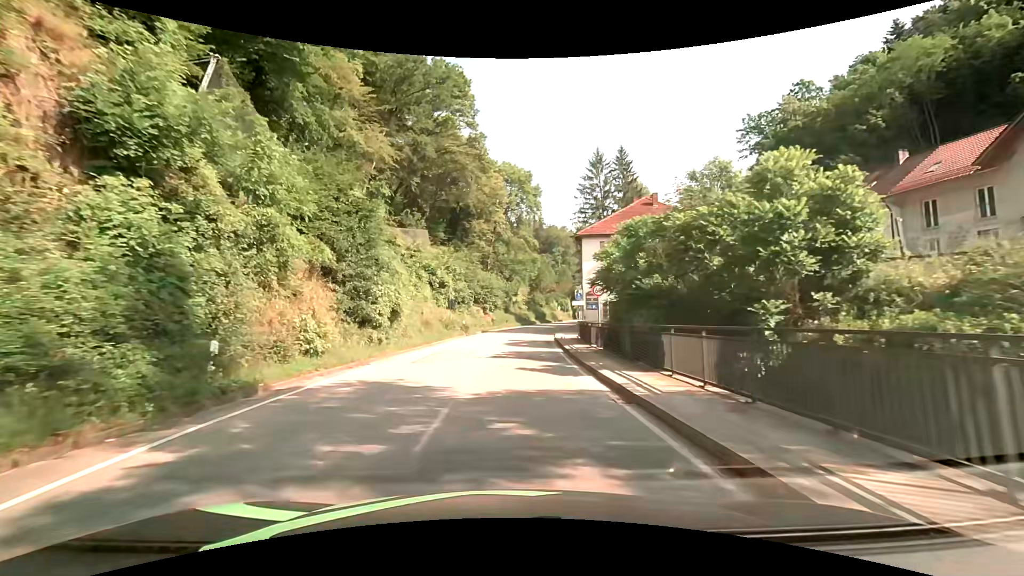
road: secondary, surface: asphalt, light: Day
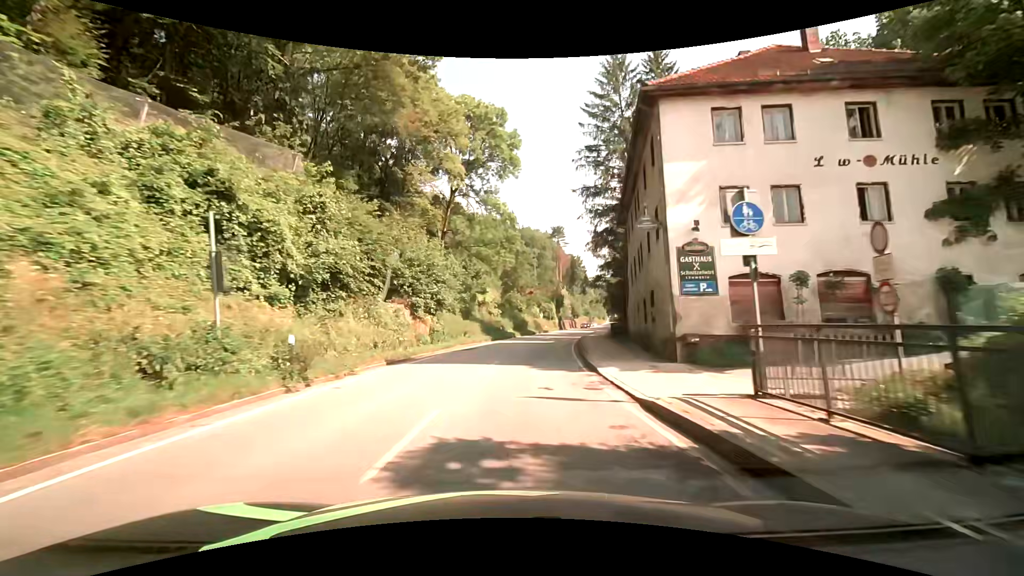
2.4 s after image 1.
(+0.7, +31.2) m; +4°
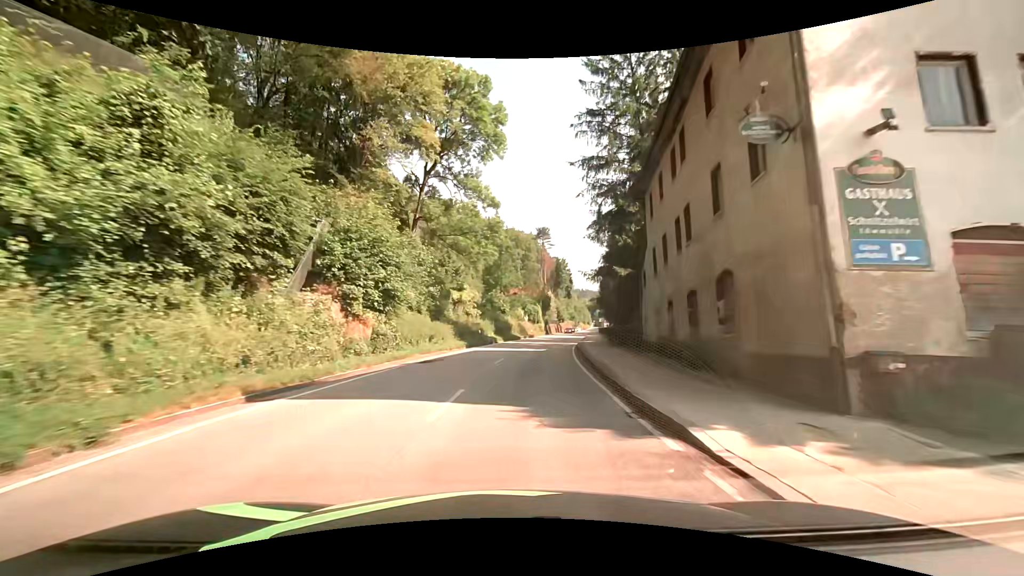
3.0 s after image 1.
(+0.1, +8.8) m; +1°
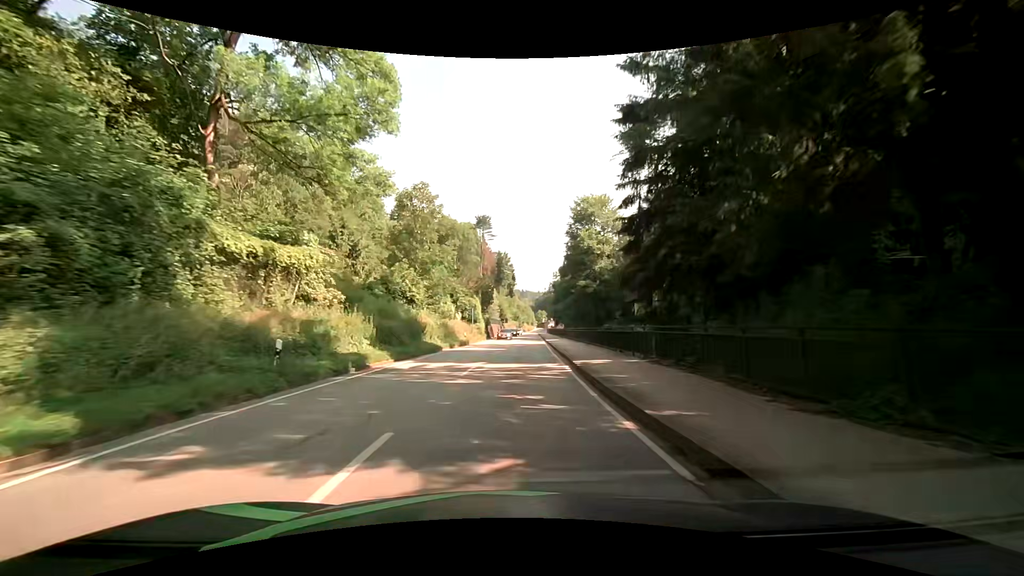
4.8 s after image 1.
(+1.8, +27.0) m; +7°
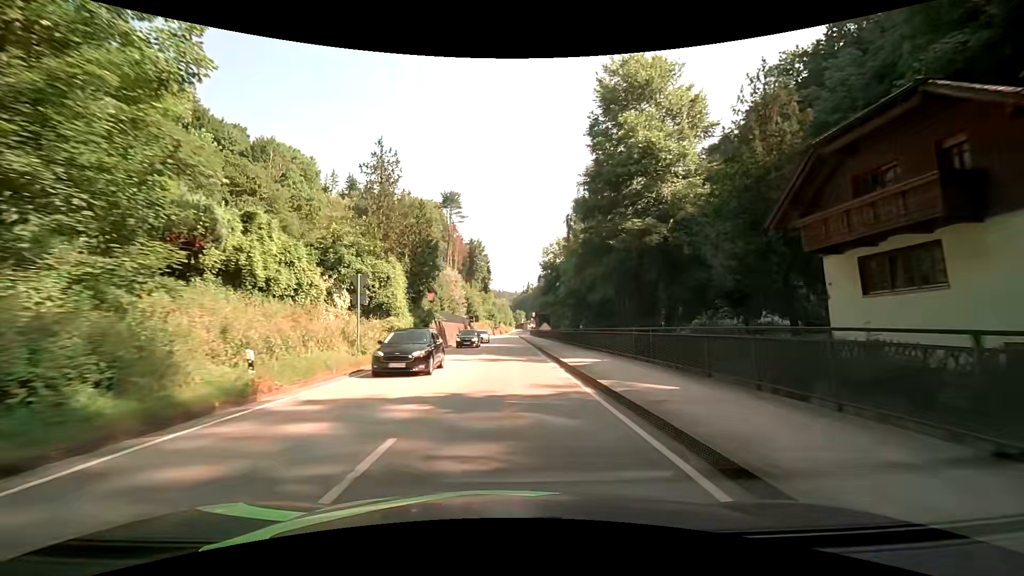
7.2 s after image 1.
(+1.2, +35.7) m; +3°
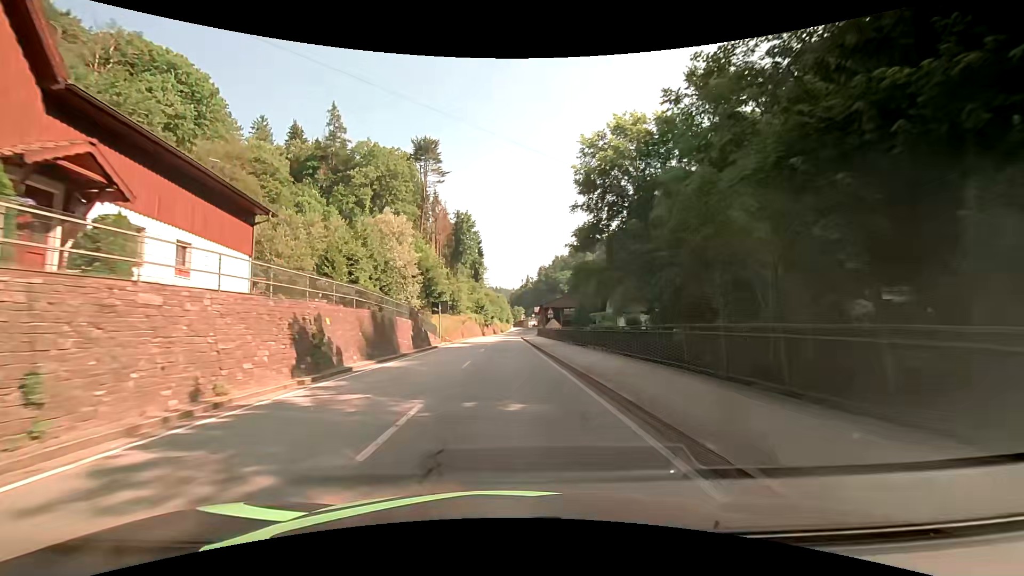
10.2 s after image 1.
(+0.2, +44.6) m; 0°
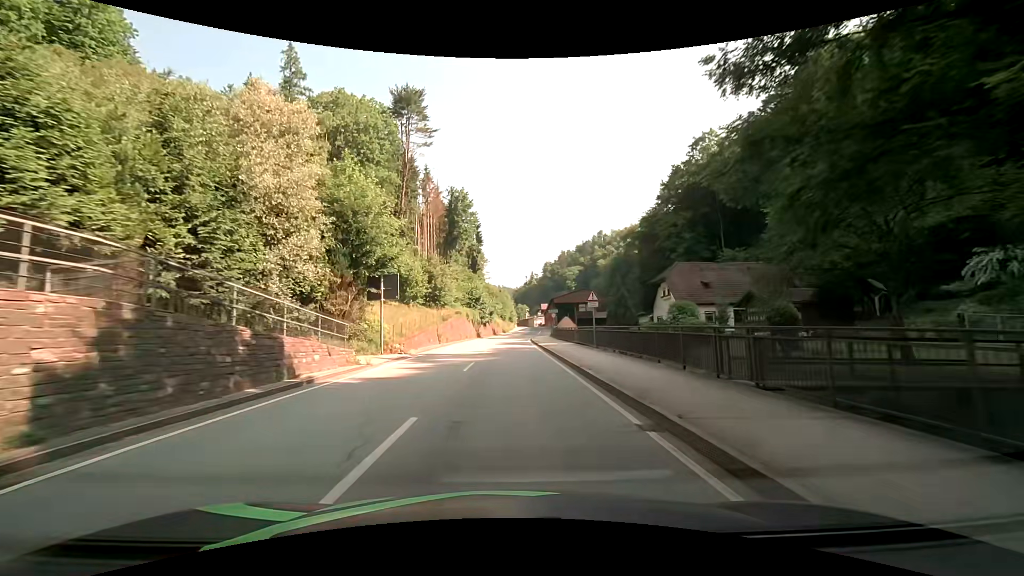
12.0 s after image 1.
(-0.2, +25.0) m; 0°
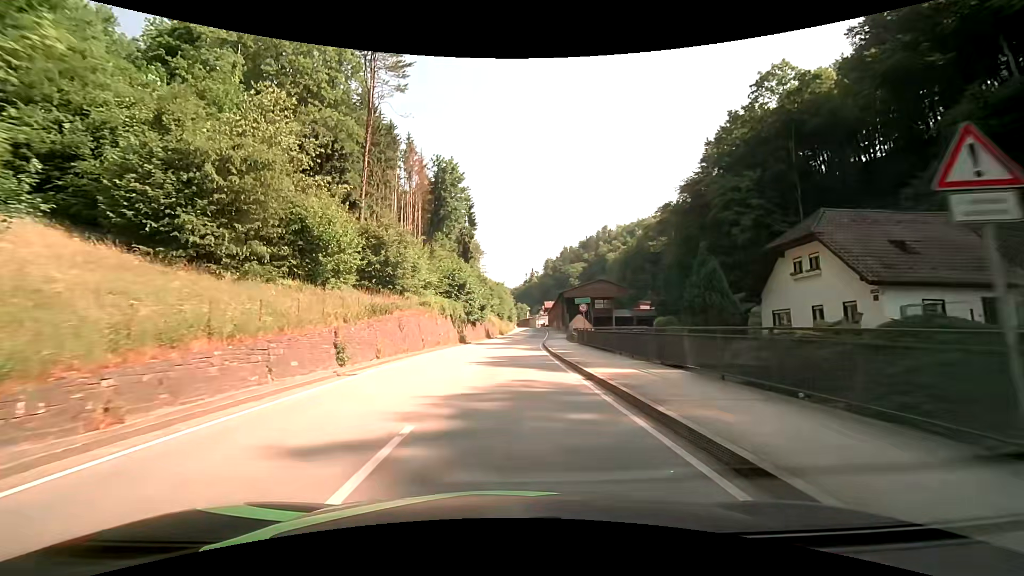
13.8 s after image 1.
(0.0, +23.8) m; 0°
(0, +10) (0, +20) (0, +30) (+1, +40) (+1, +50) (+2, +60) (+3, +70) (+4, +80) (+5, +90) (+6, +100) m
